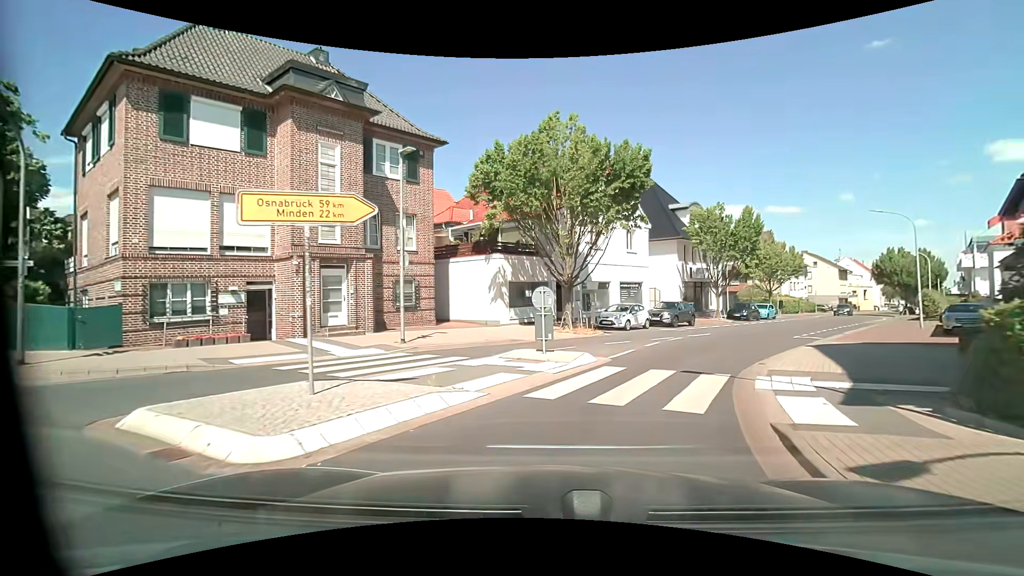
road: unclassified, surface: asphalt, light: Day
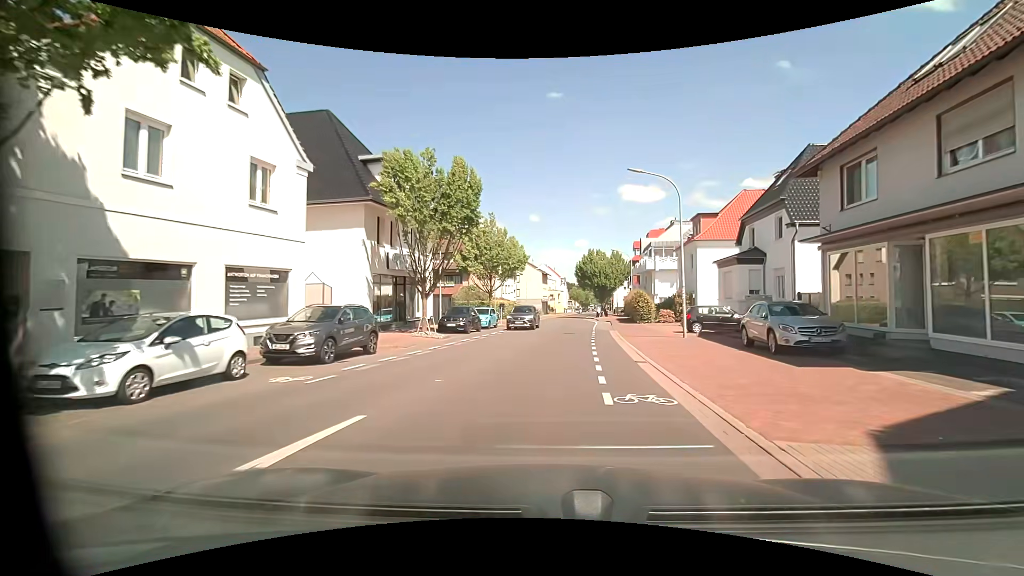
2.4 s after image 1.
(+5.4, +17.2) m; +31°
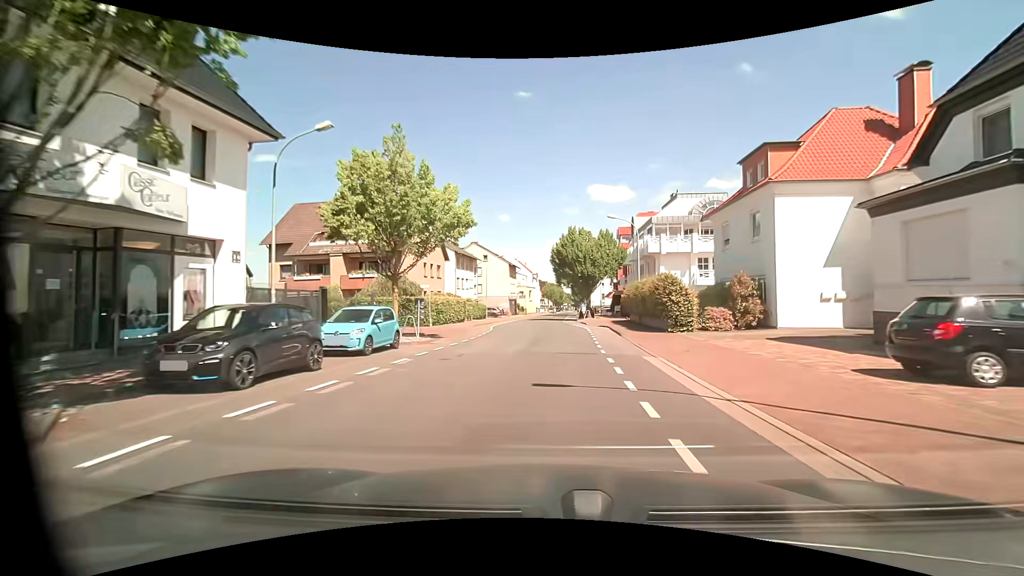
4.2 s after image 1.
(+0.8, +19.6) m; +4°
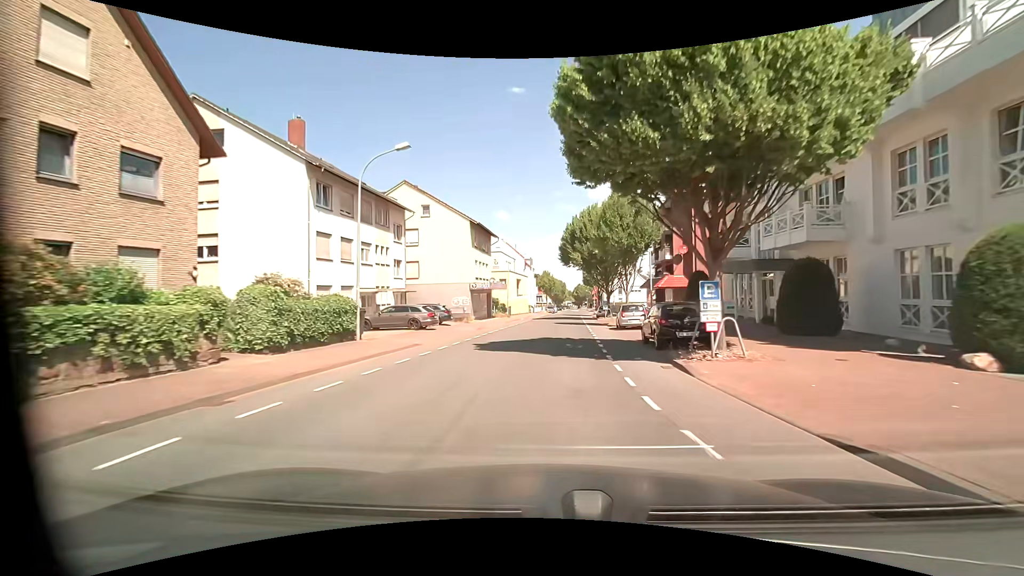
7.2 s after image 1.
(+0.3, +40.6) m; 0°
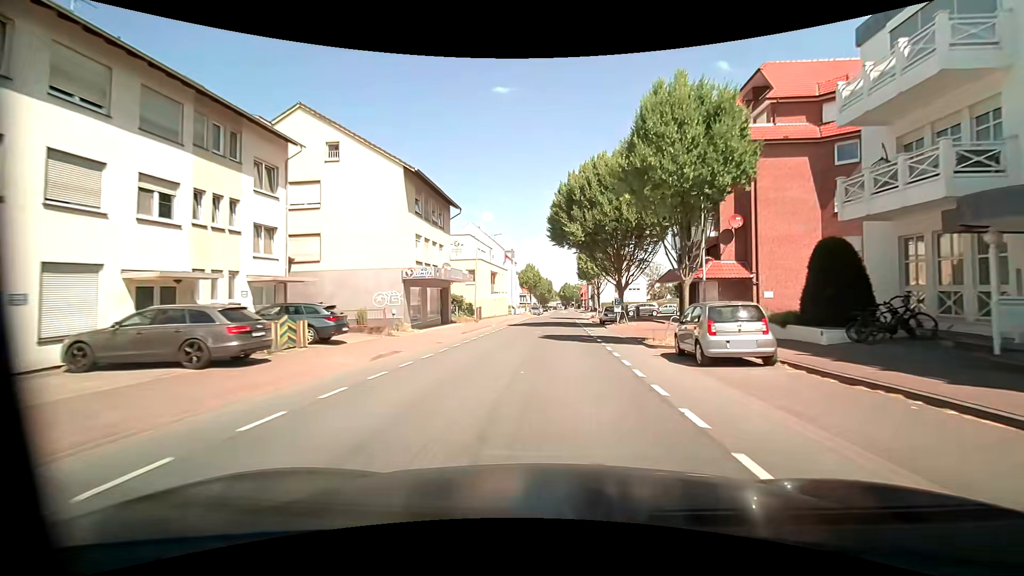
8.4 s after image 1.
(+0.1, +16.9) m; +2°
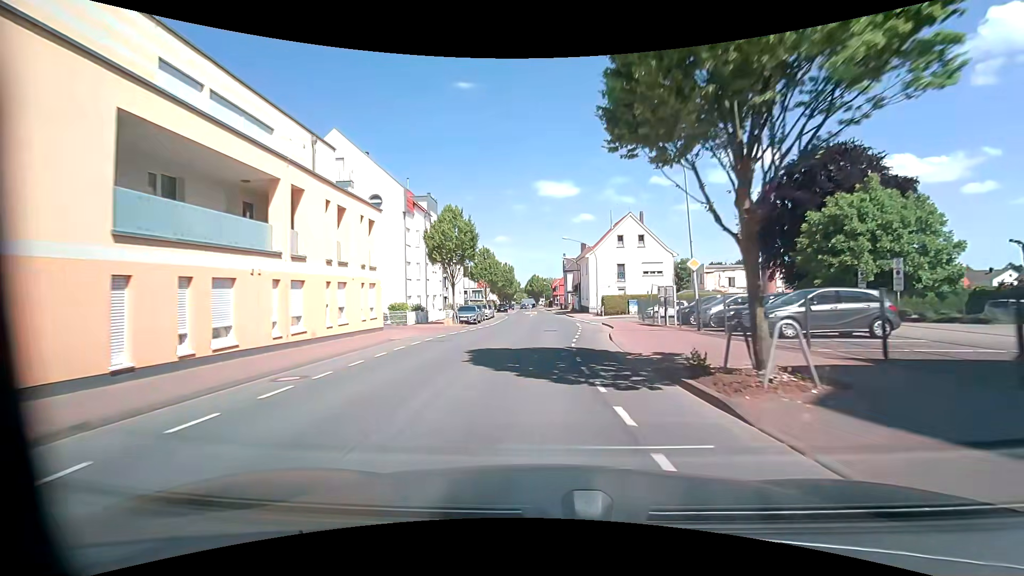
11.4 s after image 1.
(+1.3, +44.4) m; +3°
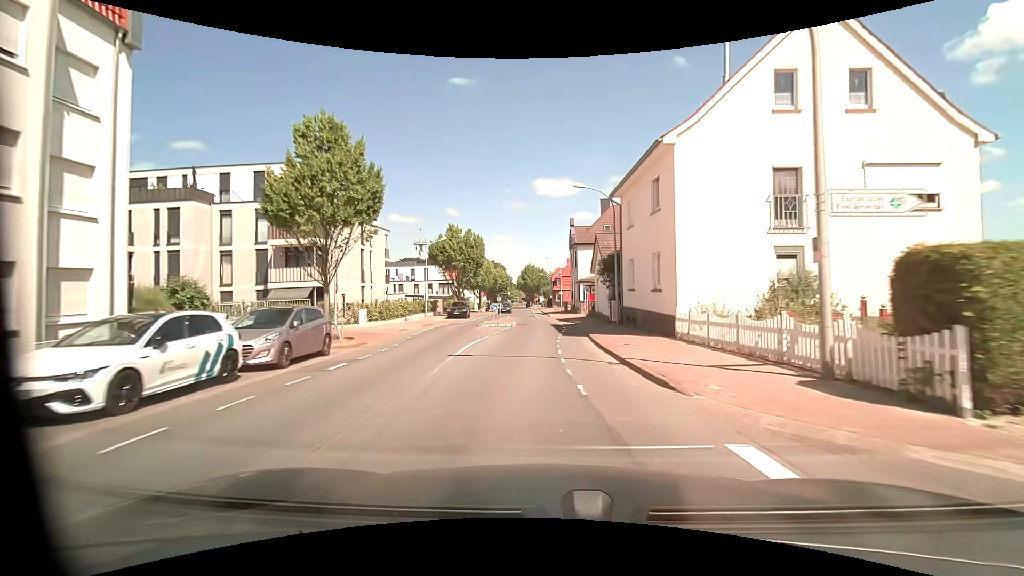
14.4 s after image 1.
(+0.7, +41.1) m; 0°
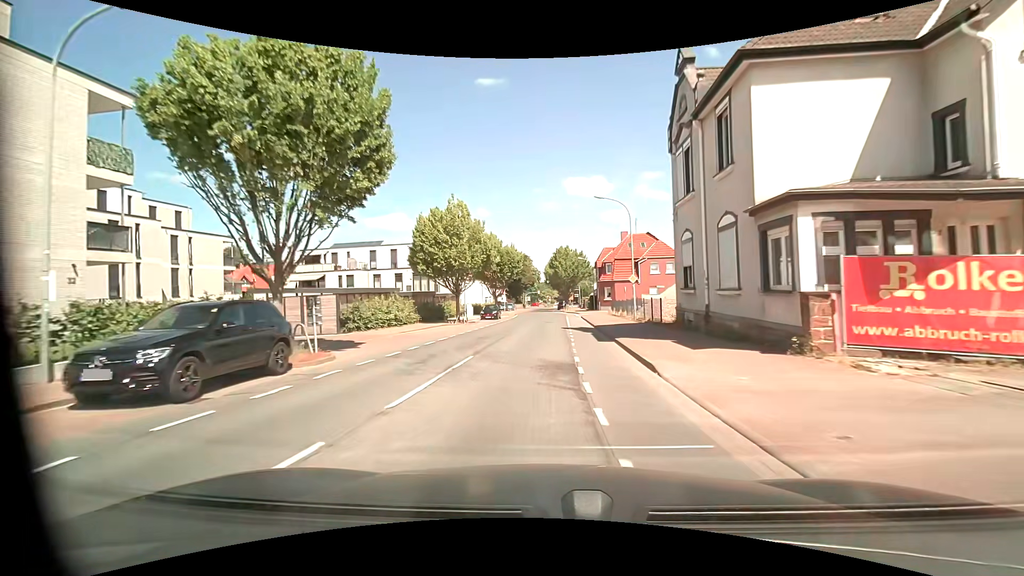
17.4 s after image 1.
(-0.8, +39.8) m; -4°
(0, +10) (0, +20) (0, +30) (0, +40) (0, +50) (0, +60) (0, +70) (0, +80) (-1, +90) (-1, +100) m
